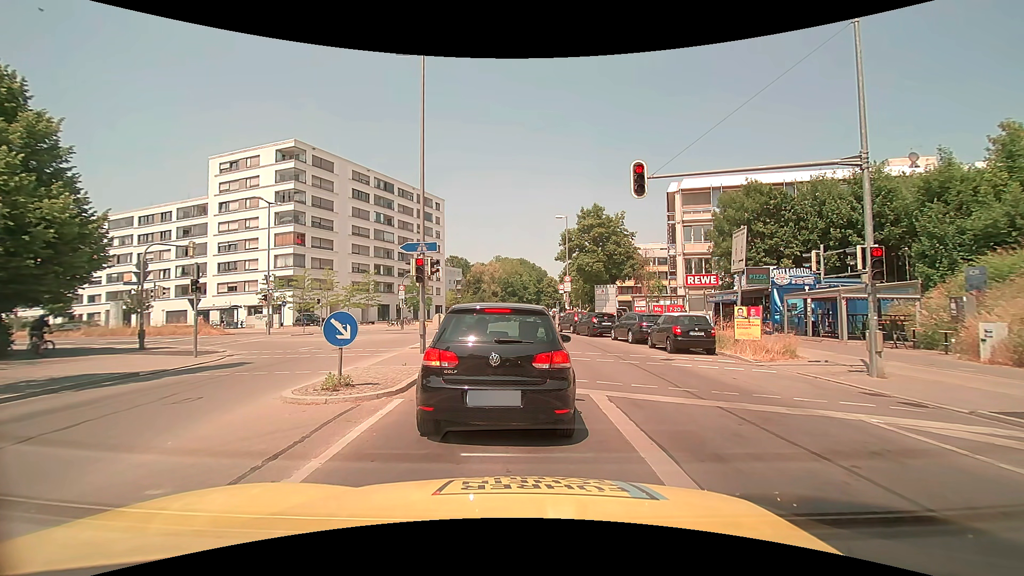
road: secondary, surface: asphalt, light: Day
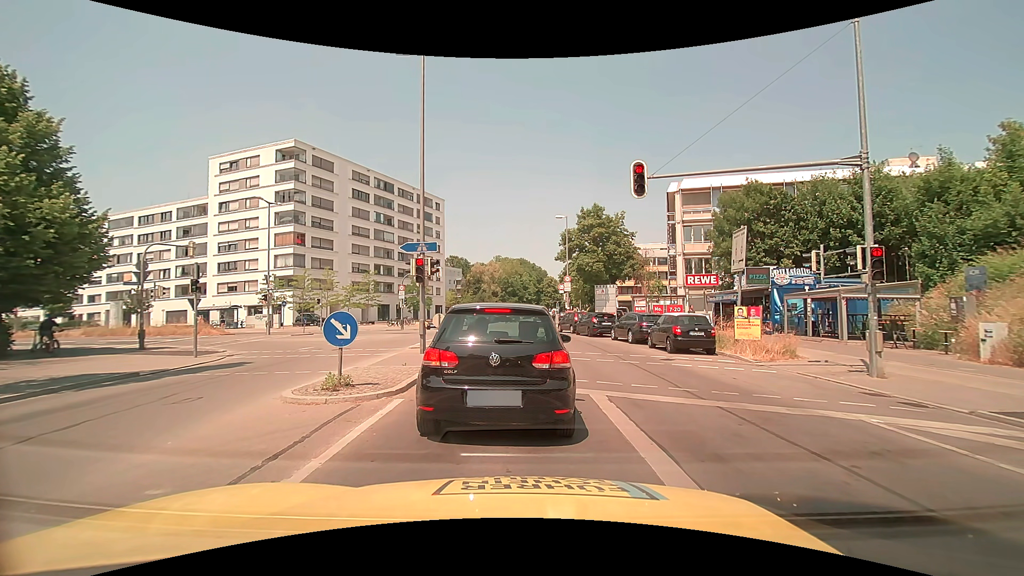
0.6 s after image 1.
(0.0, 0.0) m; 0°
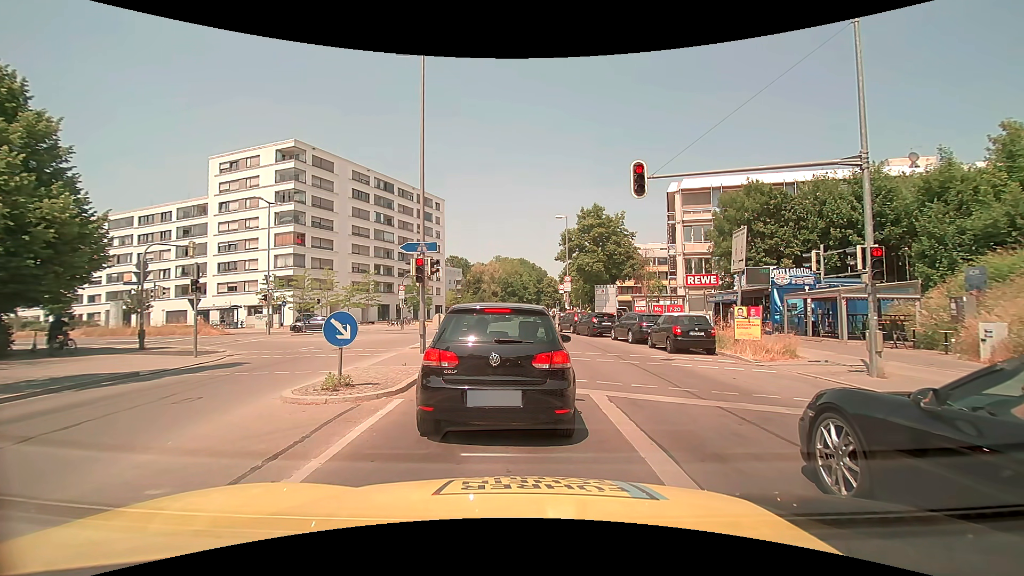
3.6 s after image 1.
(0.0, 0.0) m; 0°
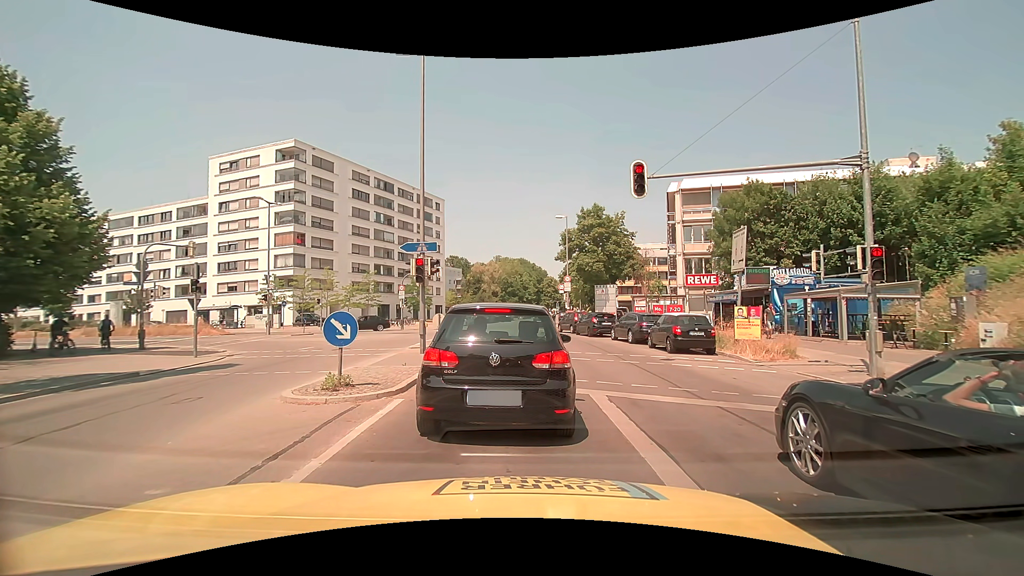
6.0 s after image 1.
(0.0, 0.0) m; 0°
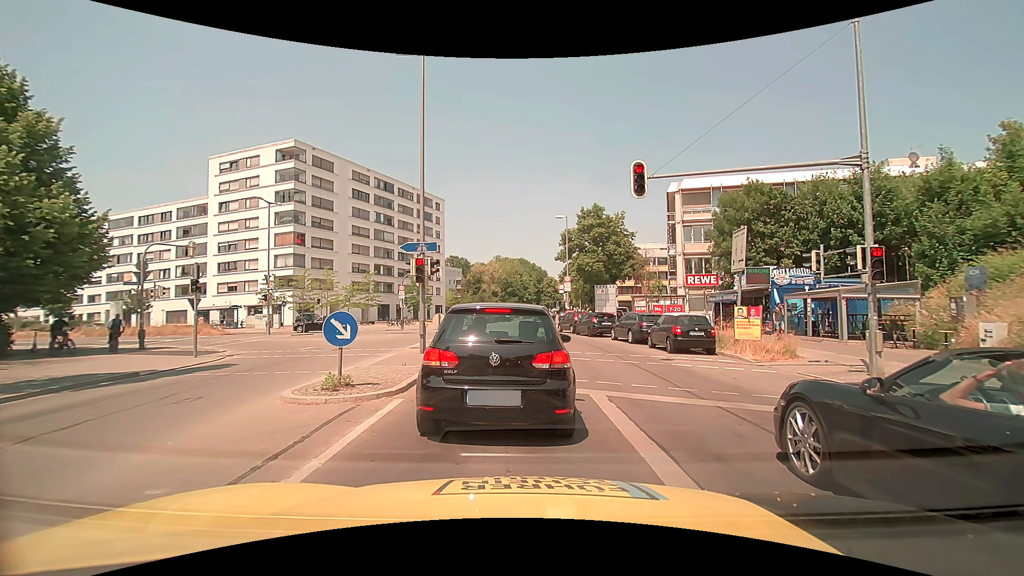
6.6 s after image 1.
(0.0, 0.0) m; 0°
